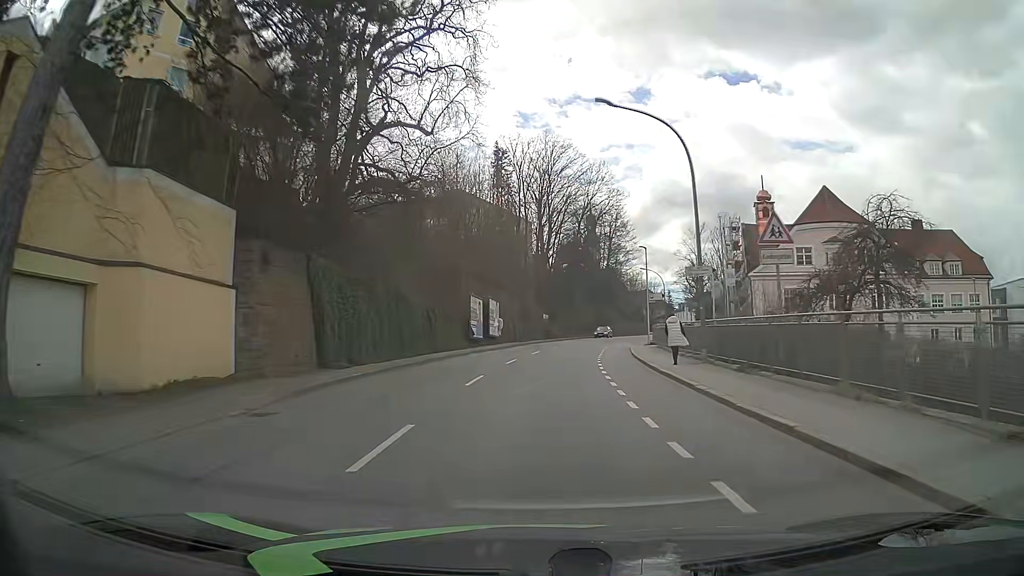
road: tertiary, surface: asphalt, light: Day
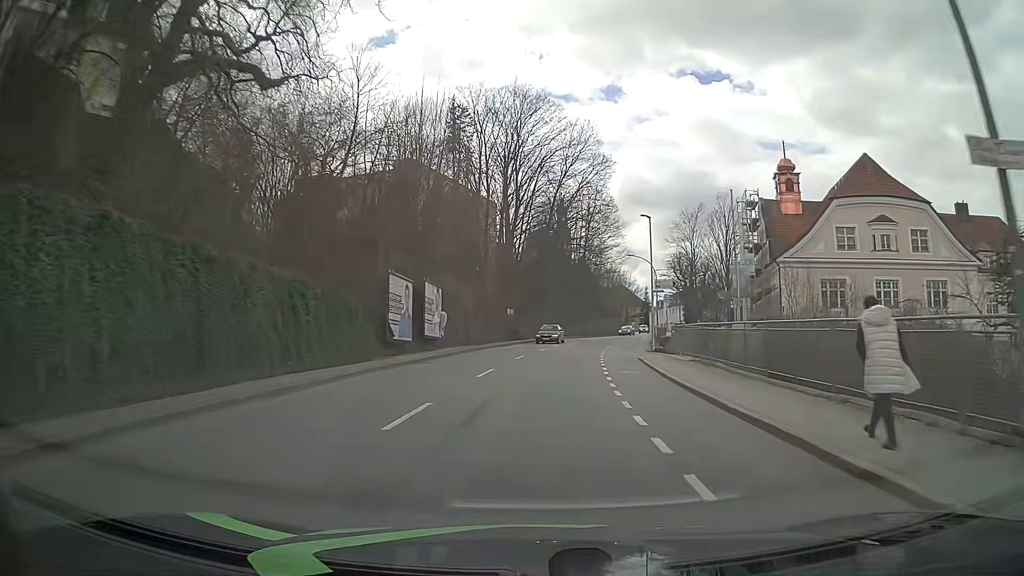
(+0.4, +15.8) m; +3°
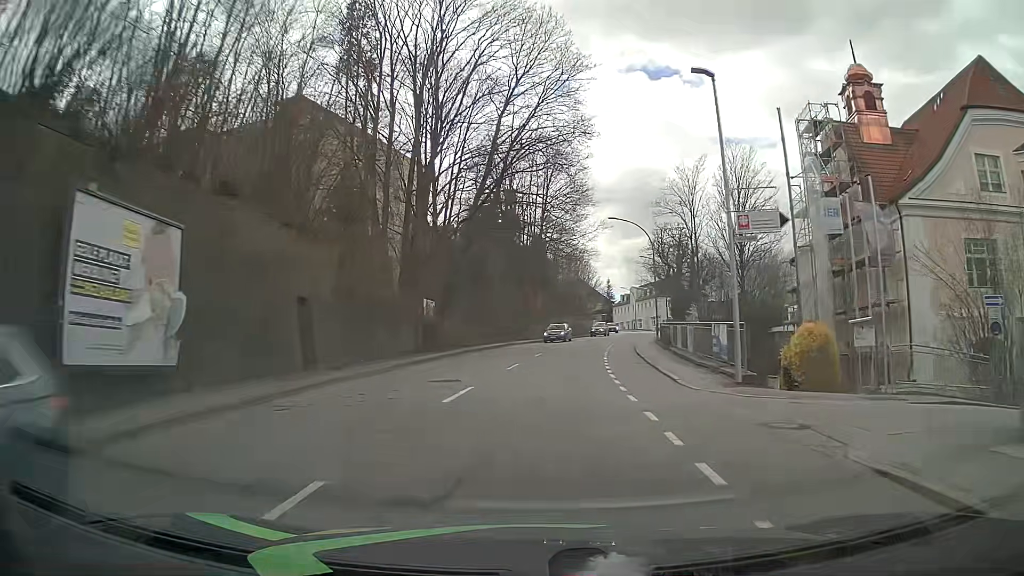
(+0.7, +23.7) m; +4°
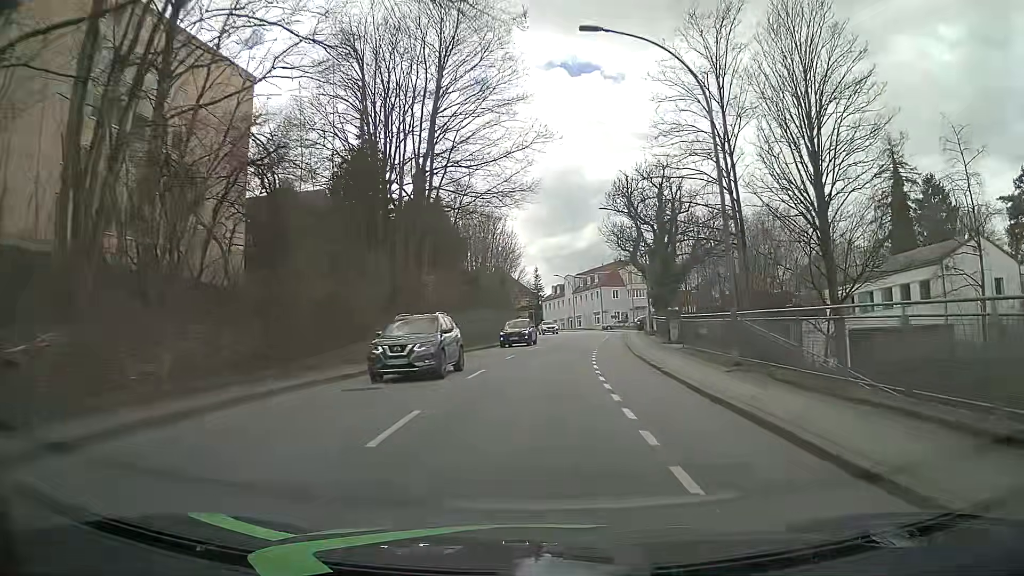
(+1.9, +31.2) m; +7°
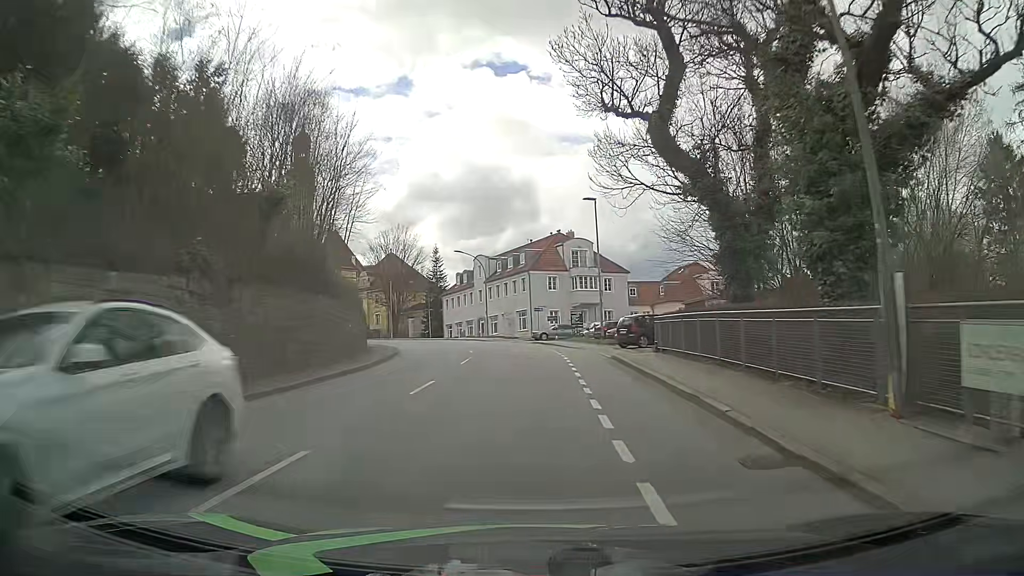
(+2.4, +38.8) m; +7°
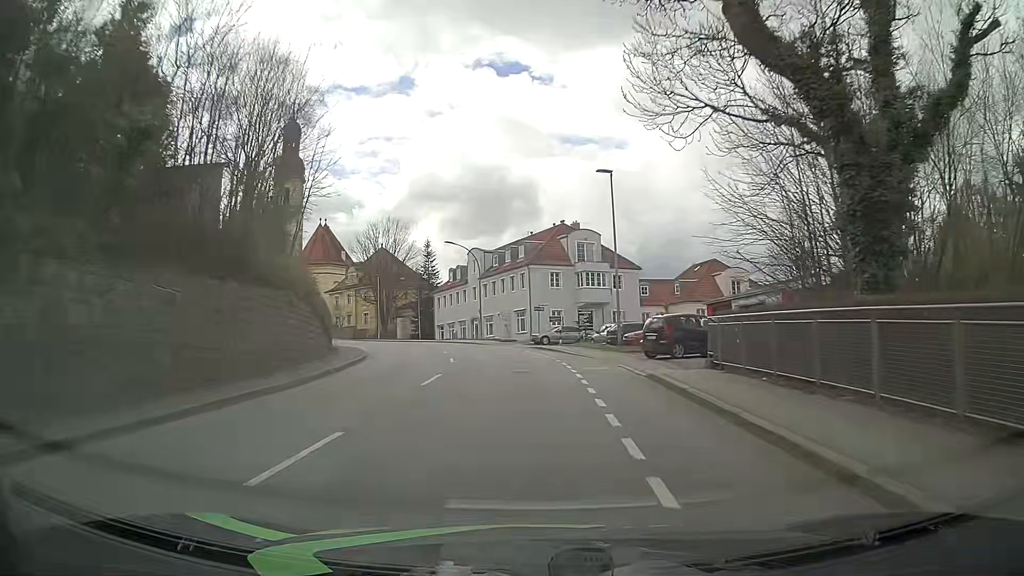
(-0.1, +7.8) m; -1°
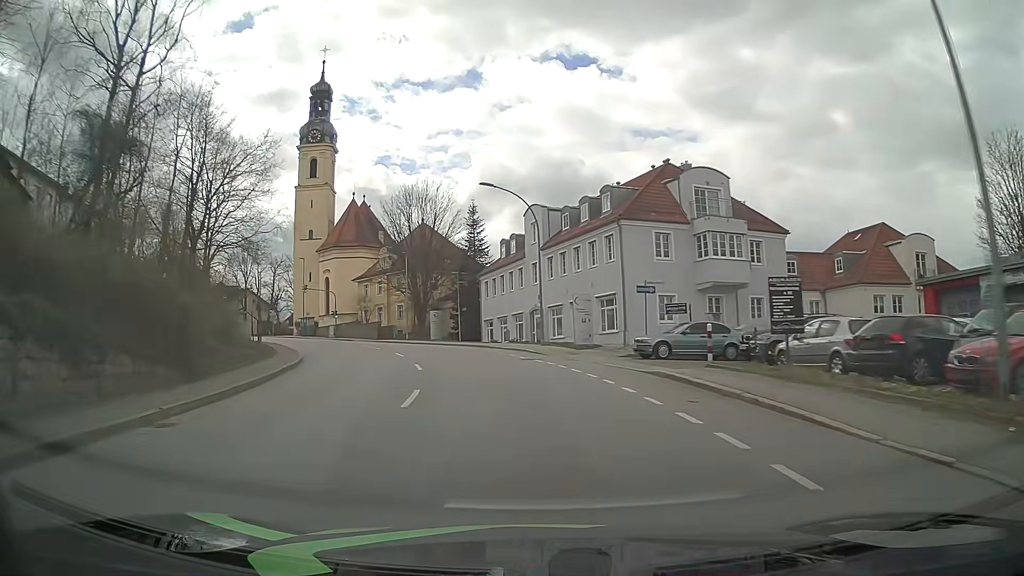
(-0.7, +23.5) m; -6°
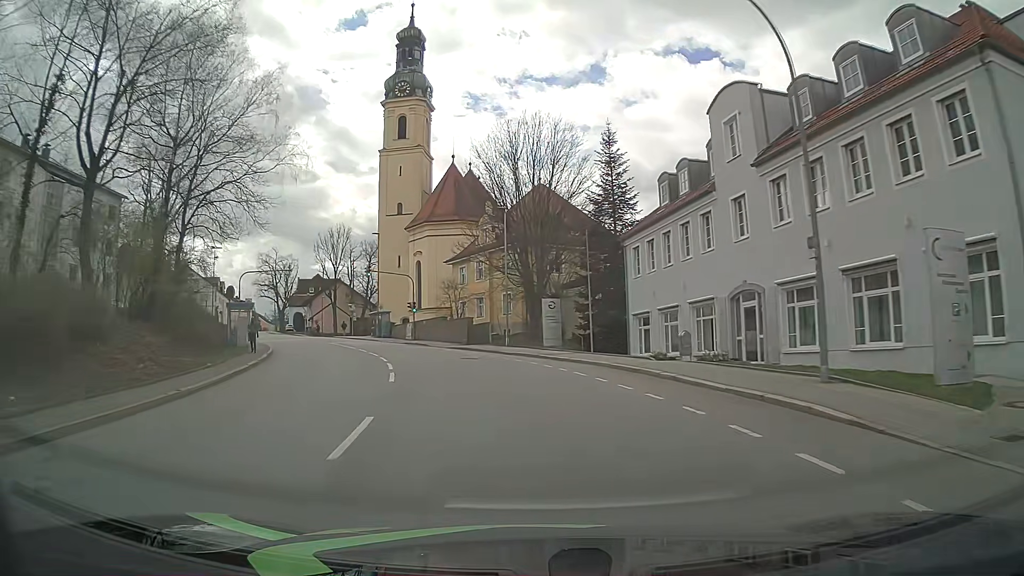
(-2.2, +23.6) m; -11°
(-1, +10) (-2, +20) (-5, +30) (-8, +39) (-12, +48) (-17, +57) (-22, +65) (-28, +74) (-33, +82) (-38, +91) m
